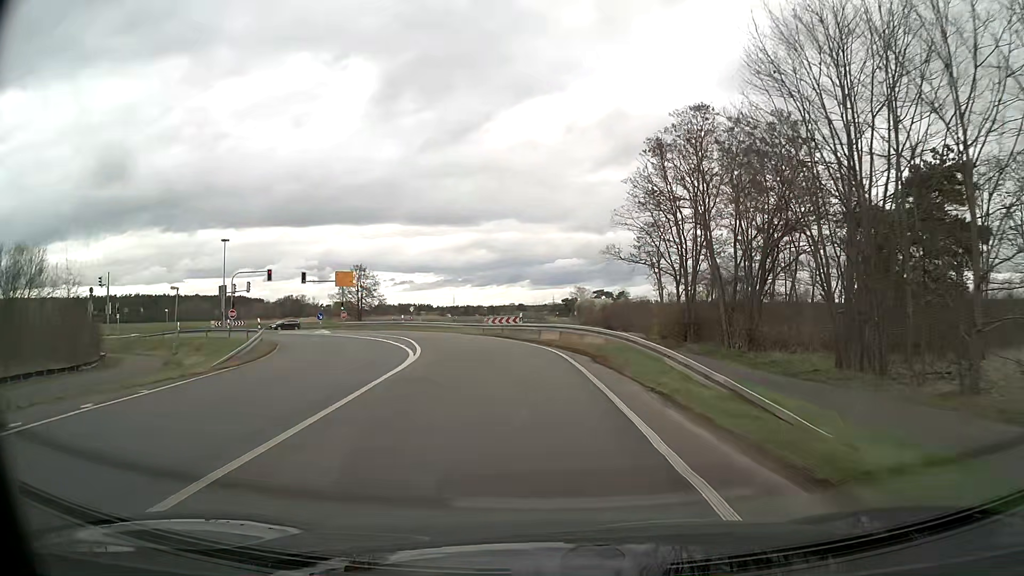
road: tertiary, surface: asphalt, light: Day
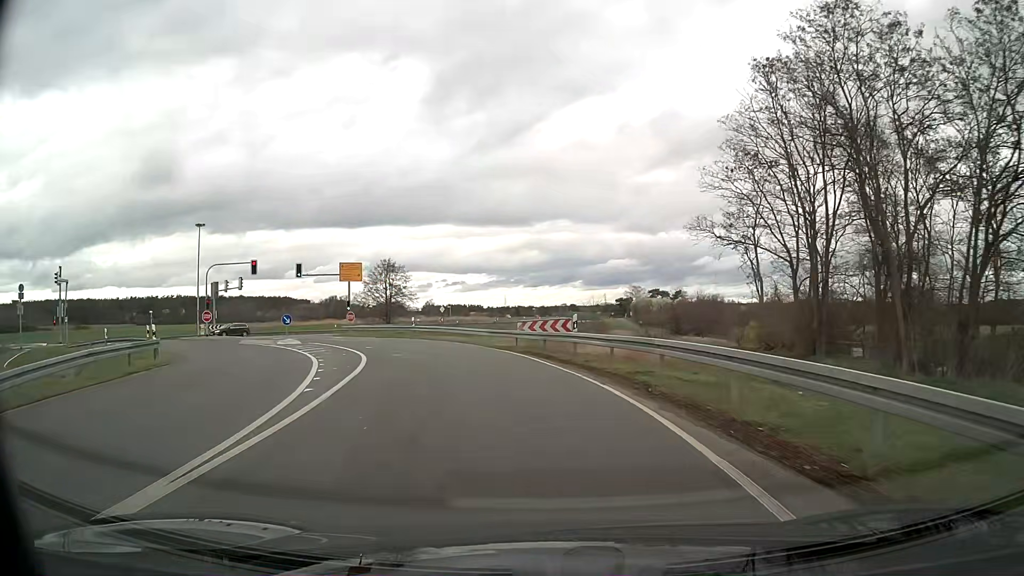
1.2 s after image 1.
(-0.5, +15.8) m; -4°
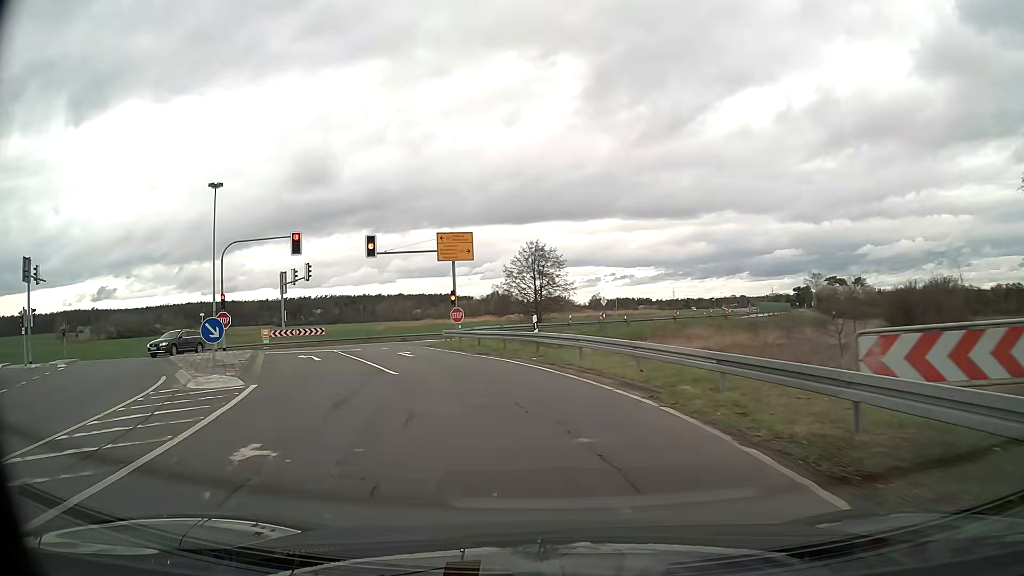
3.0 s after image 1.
(-2.3, +21.9) m; -14°
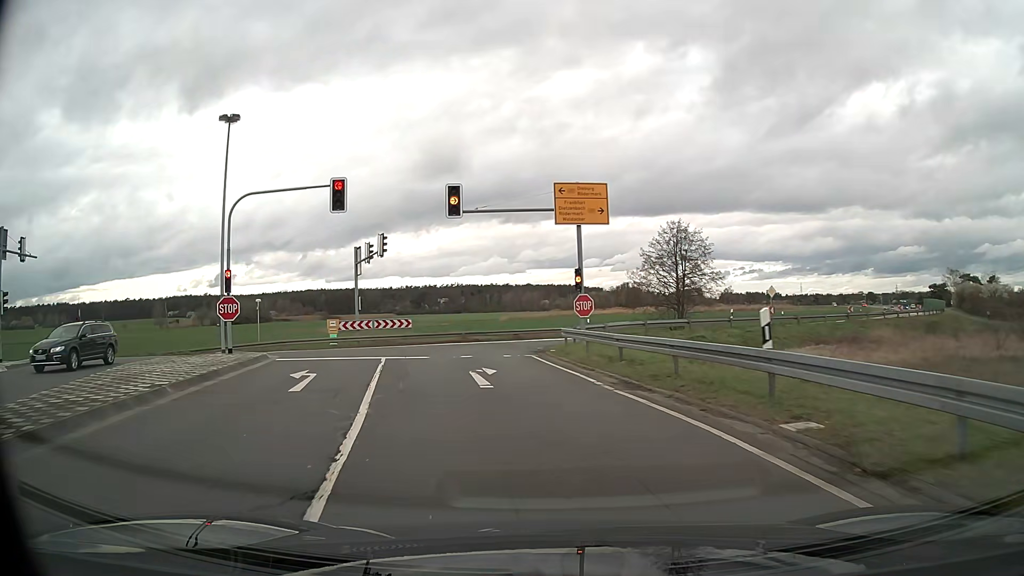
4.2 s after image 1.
(-1.3, +12.8) m; -11°
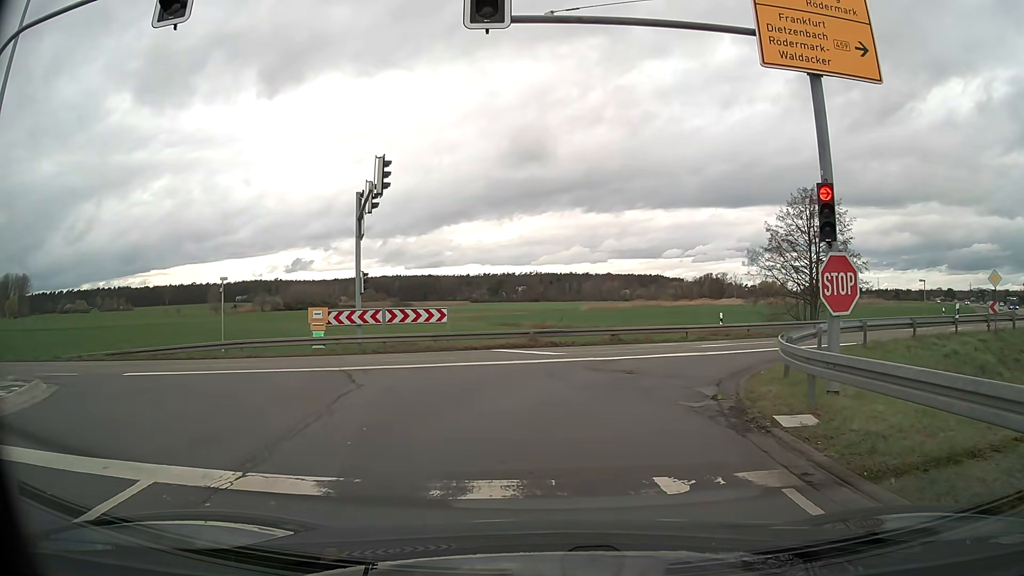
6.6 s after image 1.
(-1.5, +16.3) m; -8°
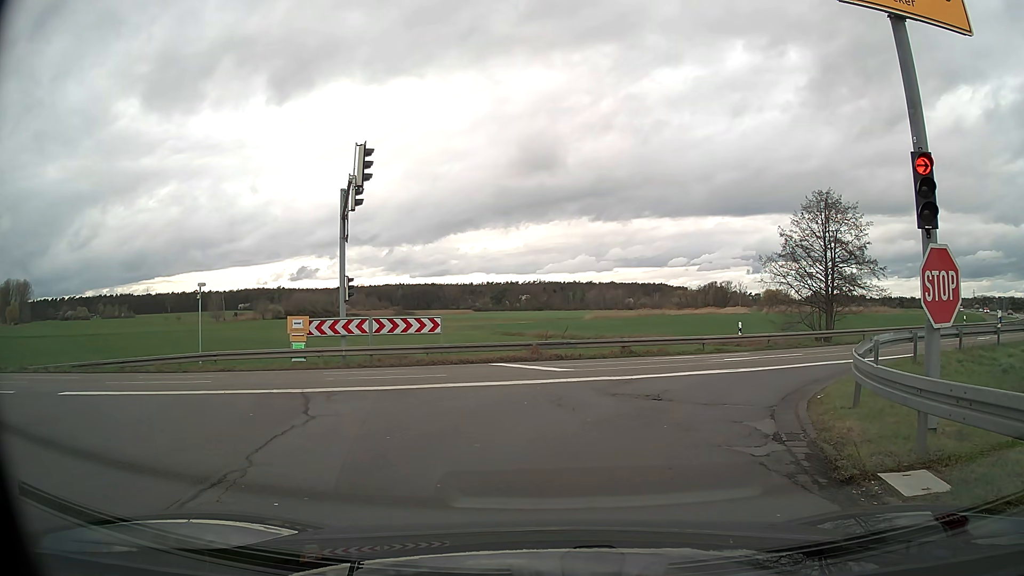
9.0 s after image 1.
(0.0, +2.4) m; +1°
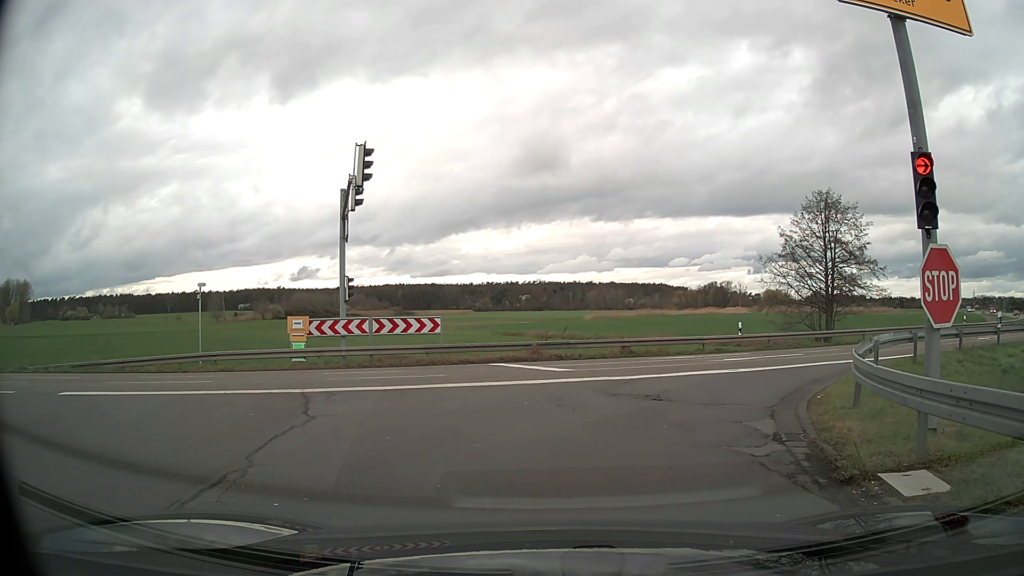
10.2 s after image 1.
(0.0, 0.0) m; 0°
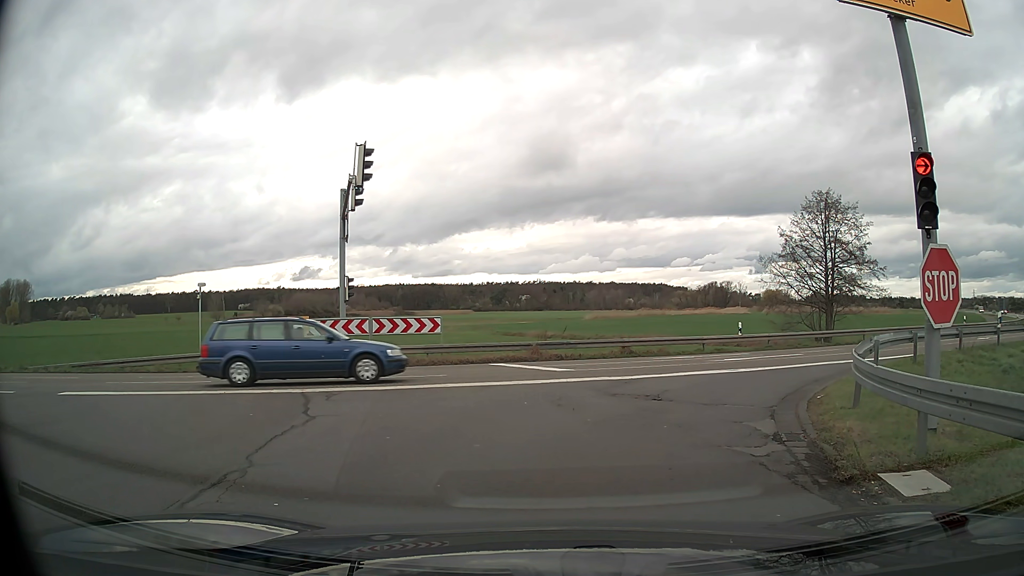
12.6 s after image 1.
(0.0, 0.0) m; 0°
